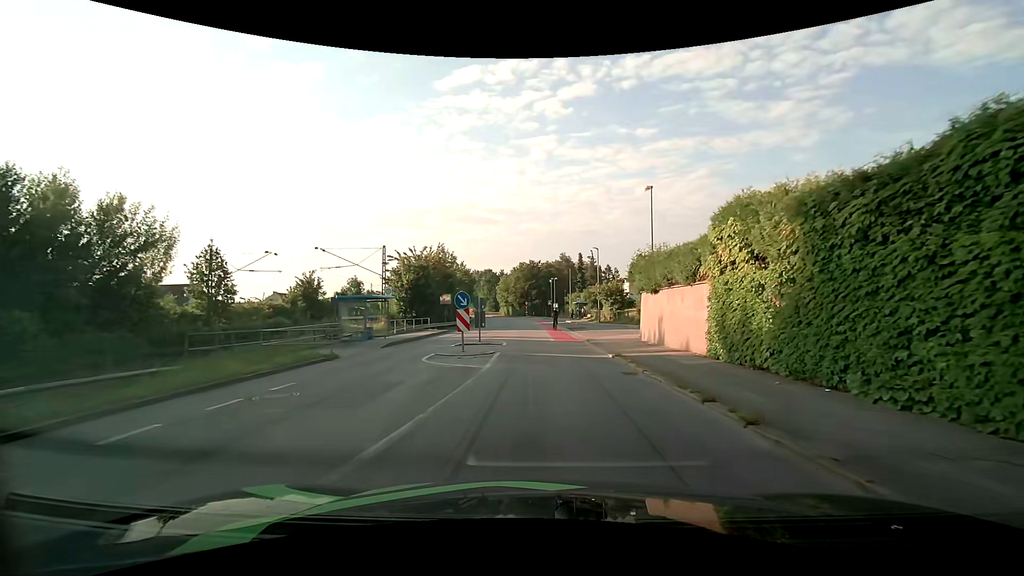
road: unclassified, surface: asphalt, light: Day
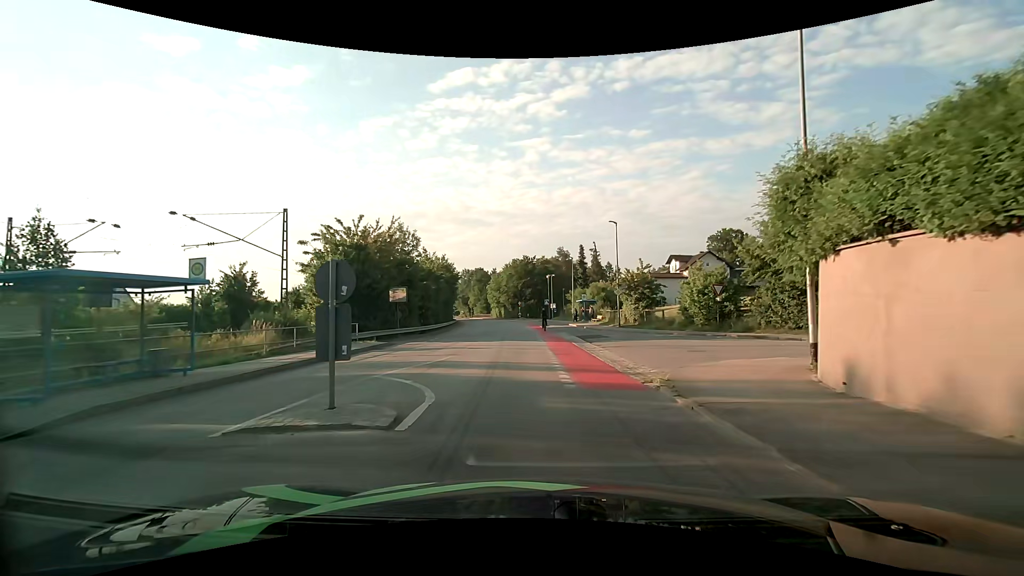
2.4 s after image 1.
(0.0, +15.6) m; +1°
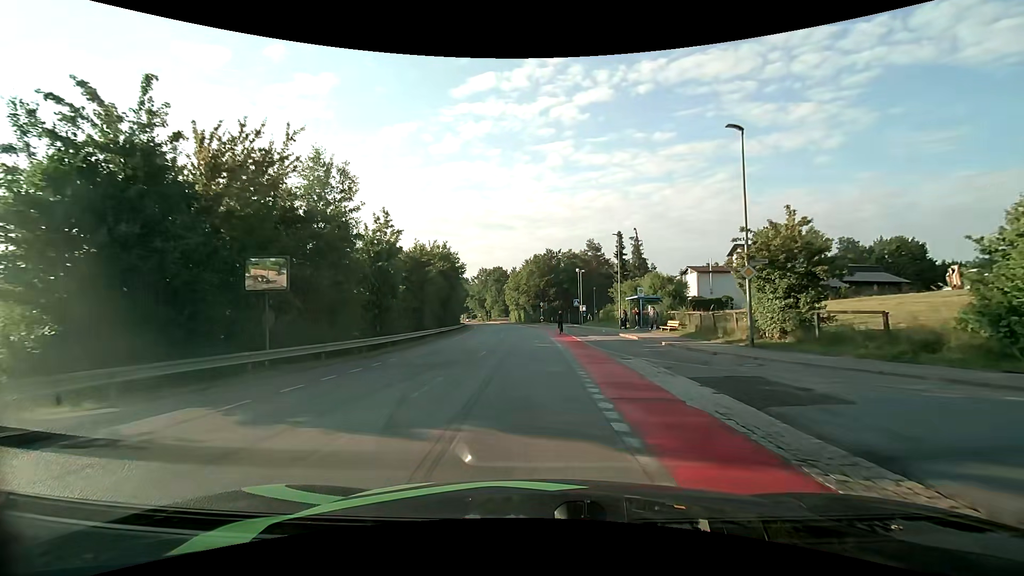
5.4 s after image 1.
(-0.6, +20.0) m; -3°
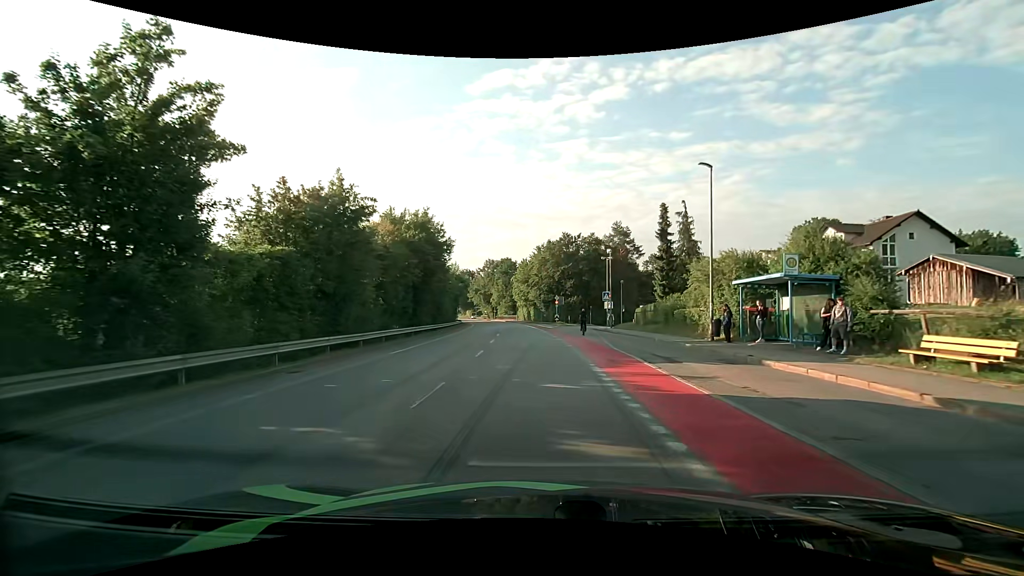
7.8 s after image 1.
(-0.2, +19.8) m; -1°
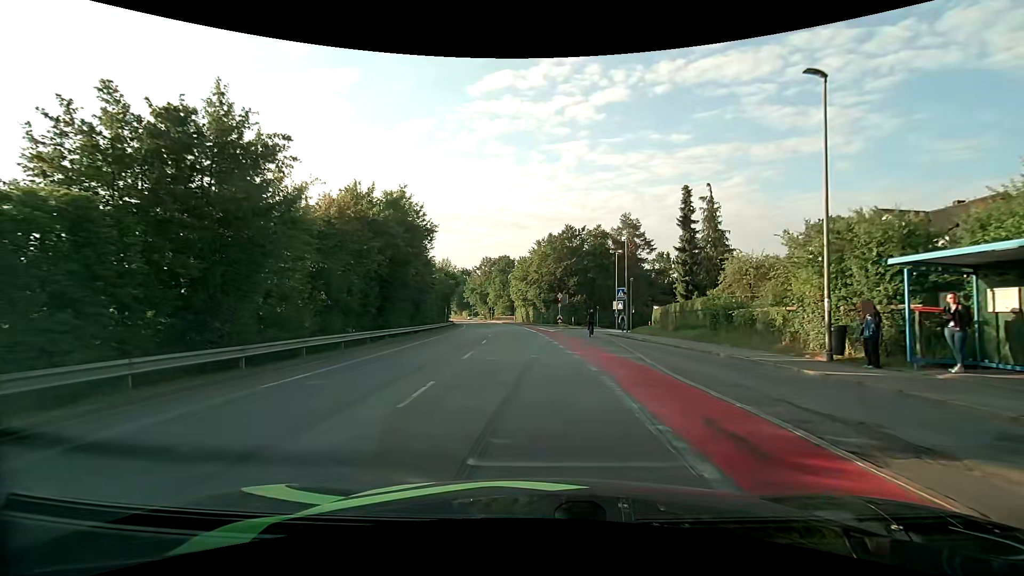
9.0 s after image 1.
(0.0, +9.0) m; 0°
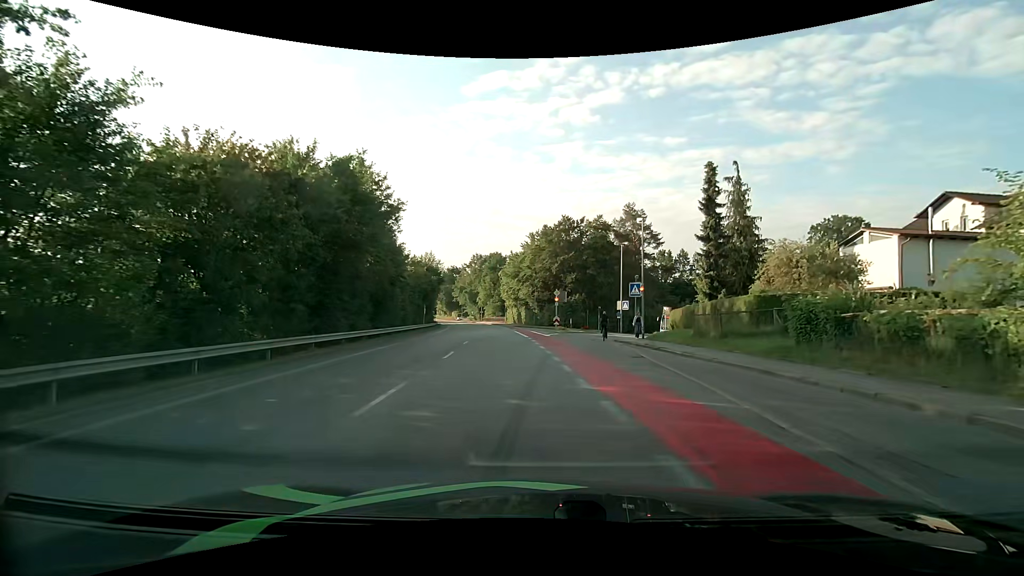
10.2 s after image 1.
(+0.1, +8.8) m; +1°
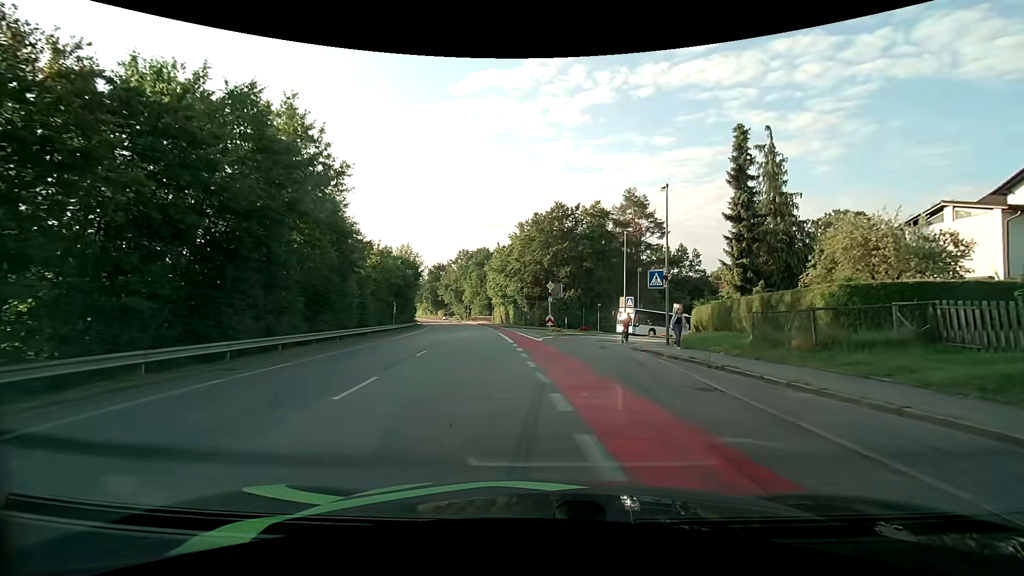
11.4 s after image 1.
(+0.1, +8.3) m; +1°
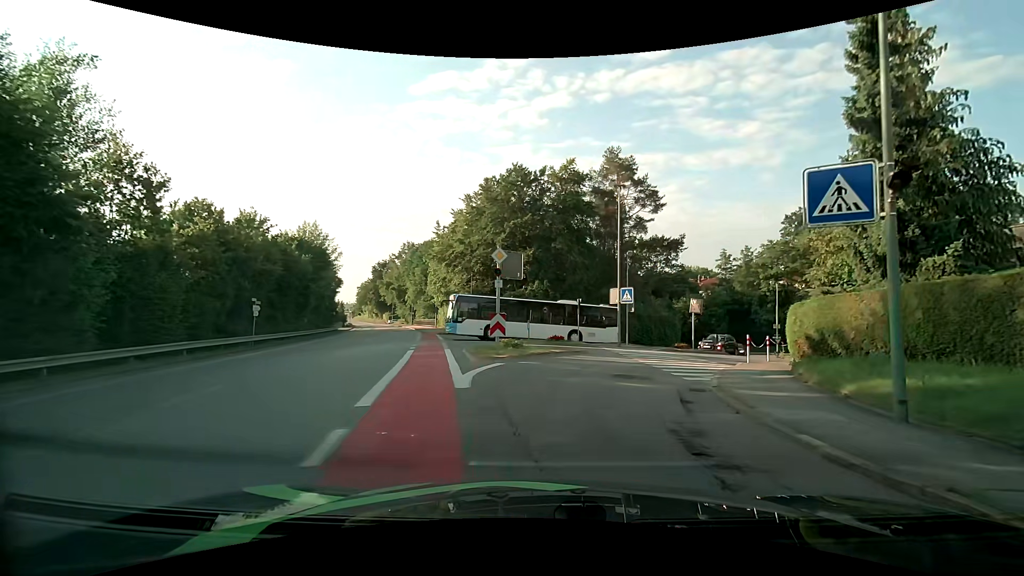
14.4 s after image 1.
(+0.8, +17.4) m; +6°
